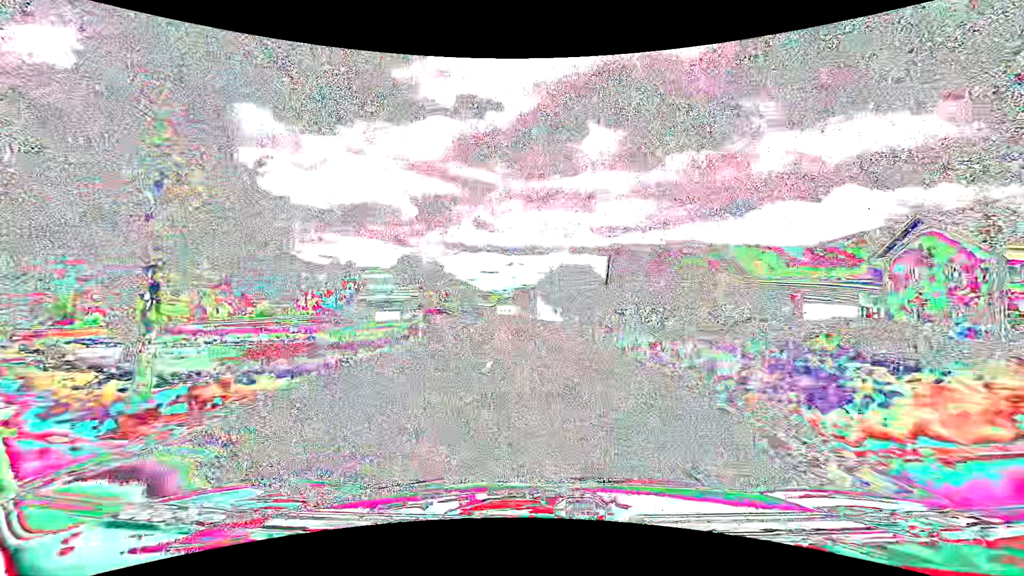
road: secondary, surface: asphalt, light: Day
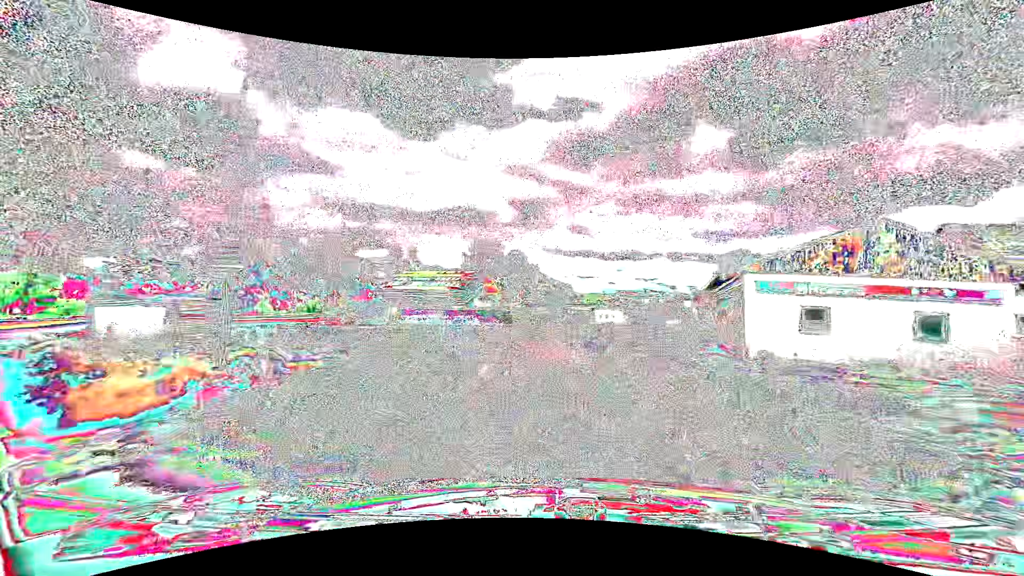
(-4.1, +43.3) m; -11°
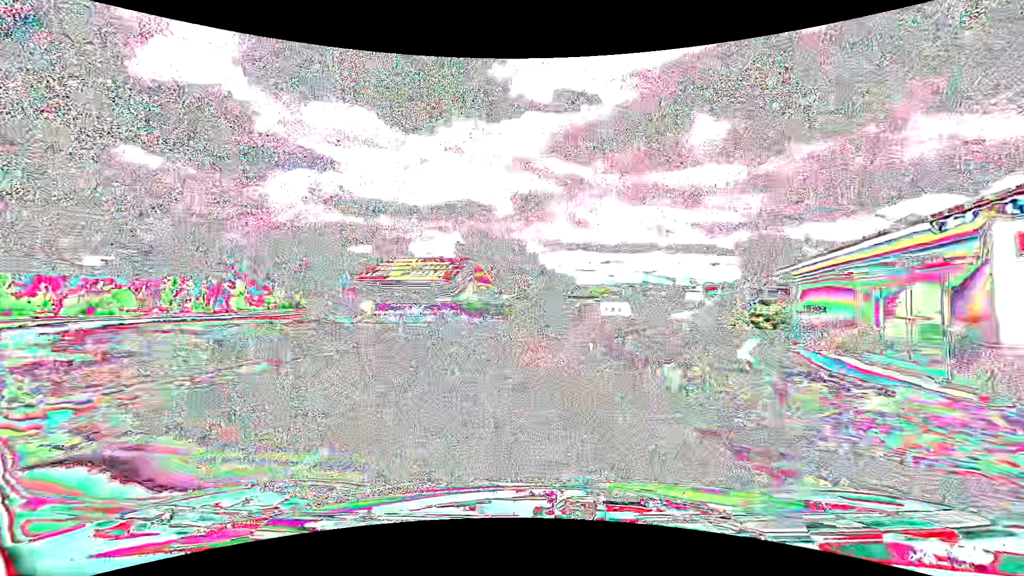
(0.0, +10.6) m; +1°
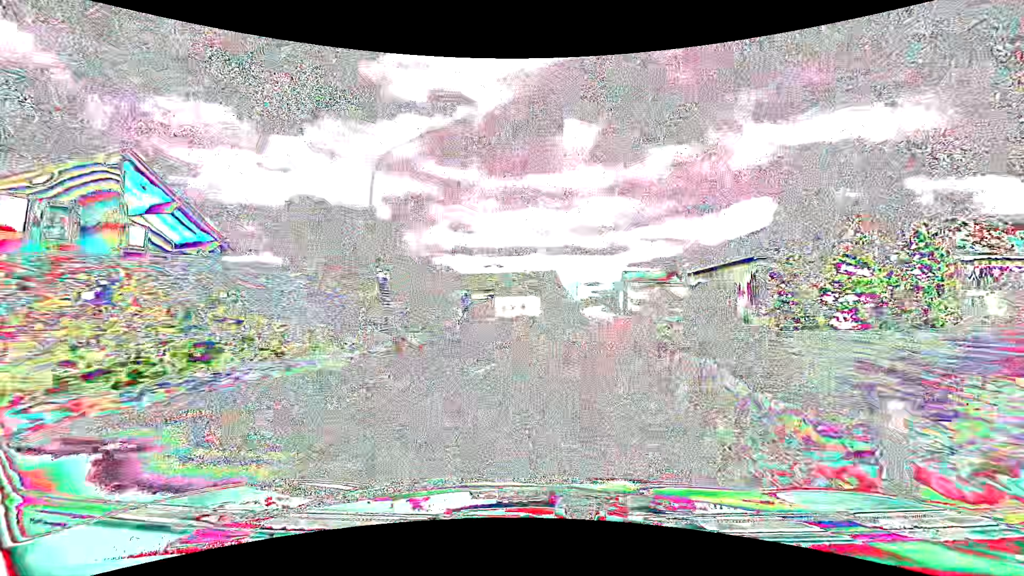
(+2.8, +41.8) m; +13°
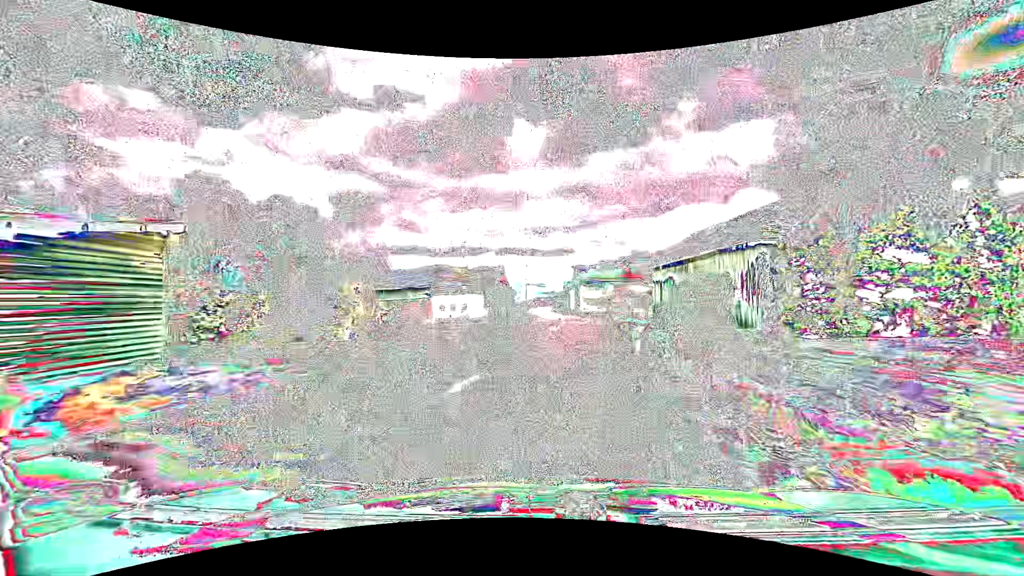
(+0.6, +10.6) m; +6°
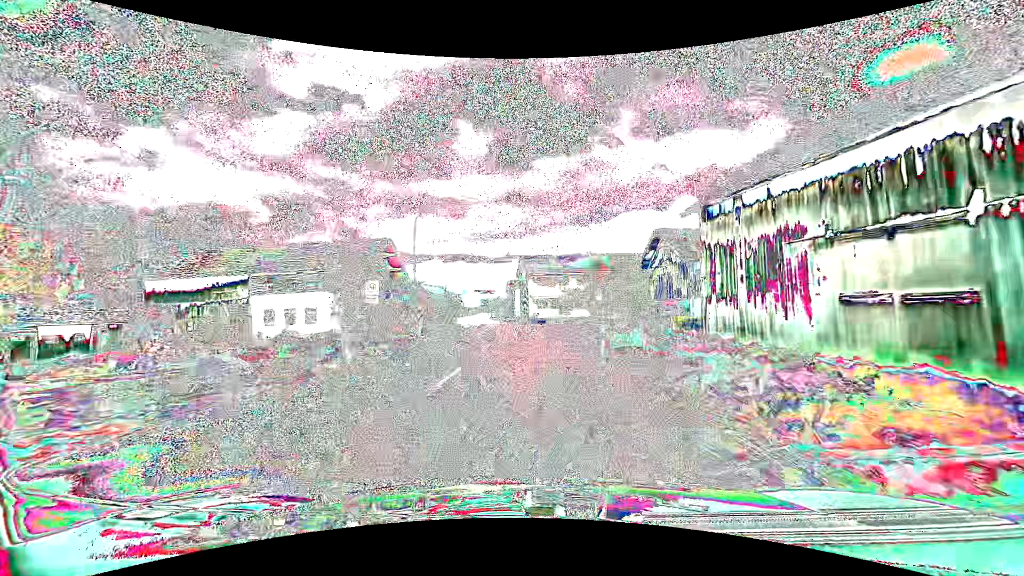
(+2.4, +32.6) m; +6°
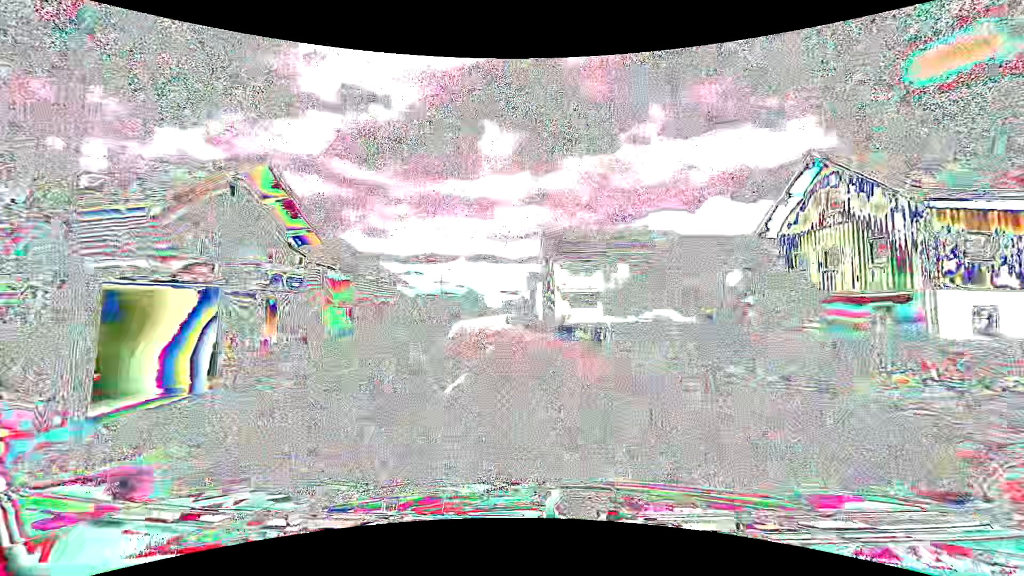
(-0.4, +22.1) m; -3°
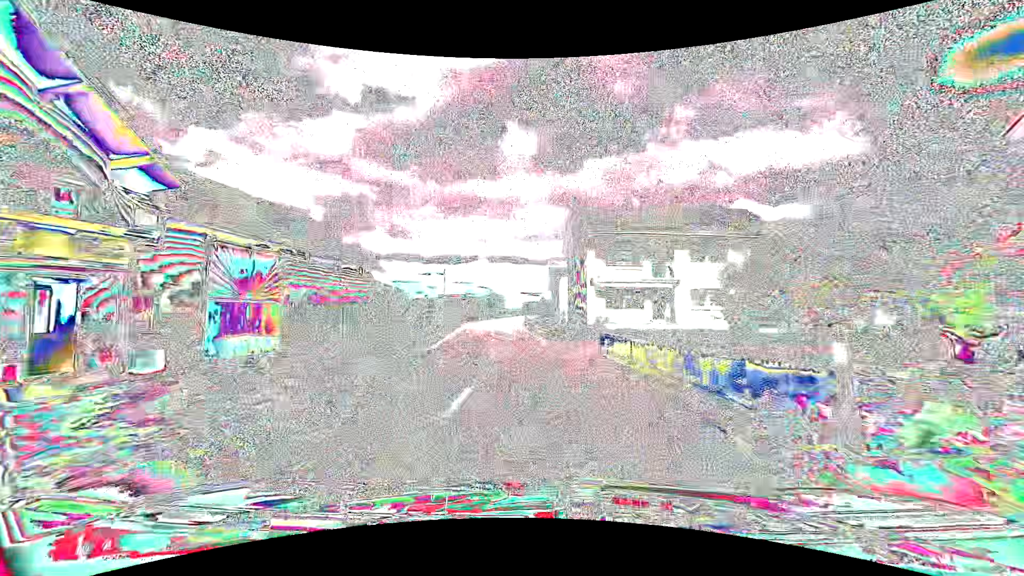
(-0.2, +11.1) m; -2°
(0, +10) (-1, +20) (-2, +30) (-2, +40) (-3, +50) (-4, +60) (-4, +70) (-5, +80) (-5, +90) (-5, +100) m
